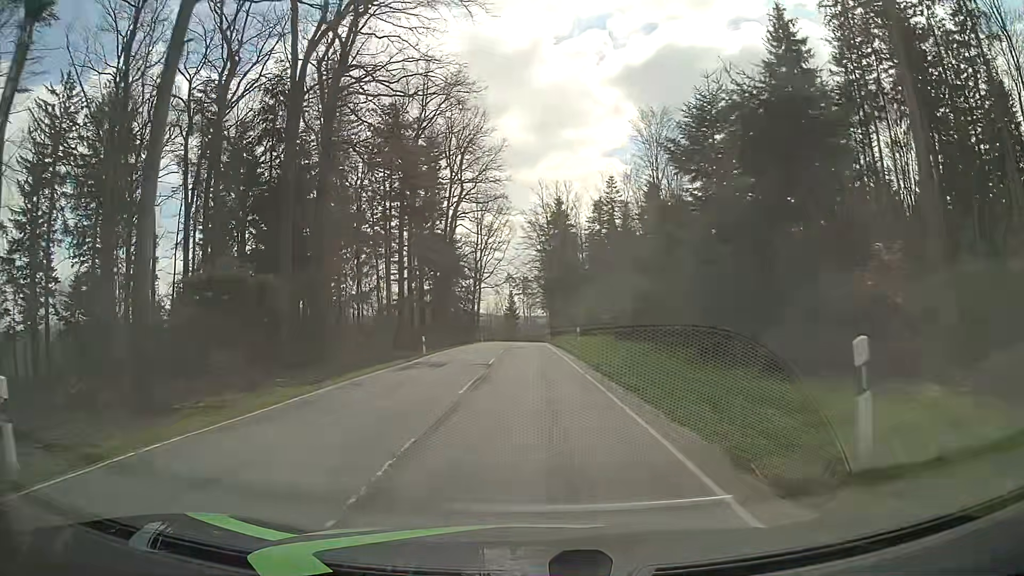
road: tertiary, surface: asphalt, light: Day
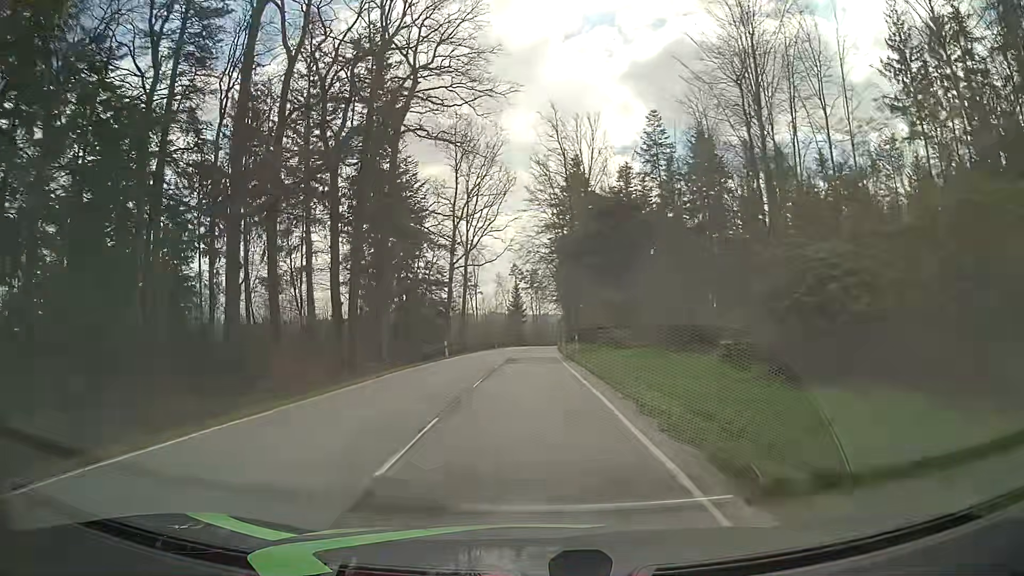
(-0.3, +35.3) m; -1°
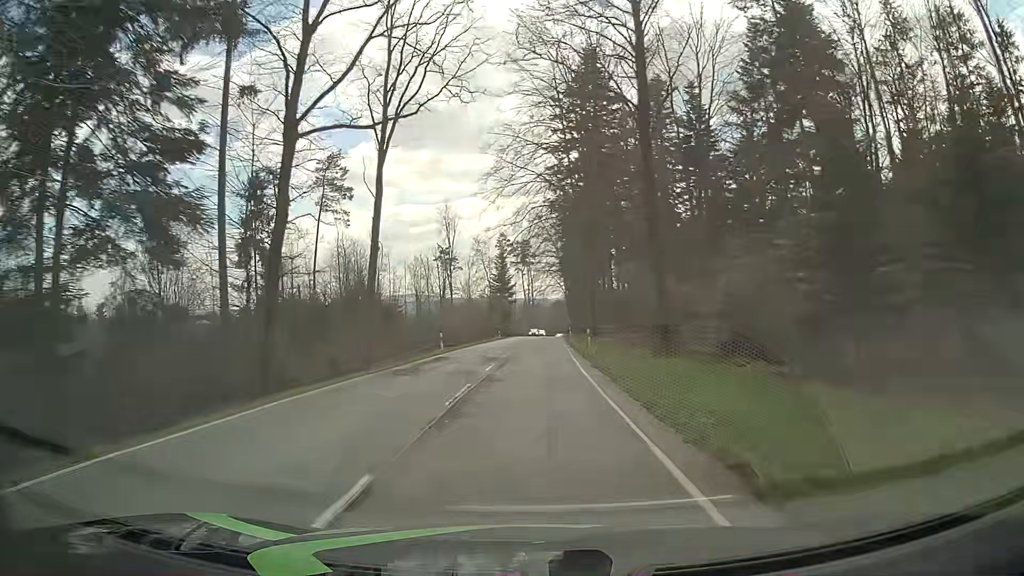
(+0.1, +41.1) m; +1°
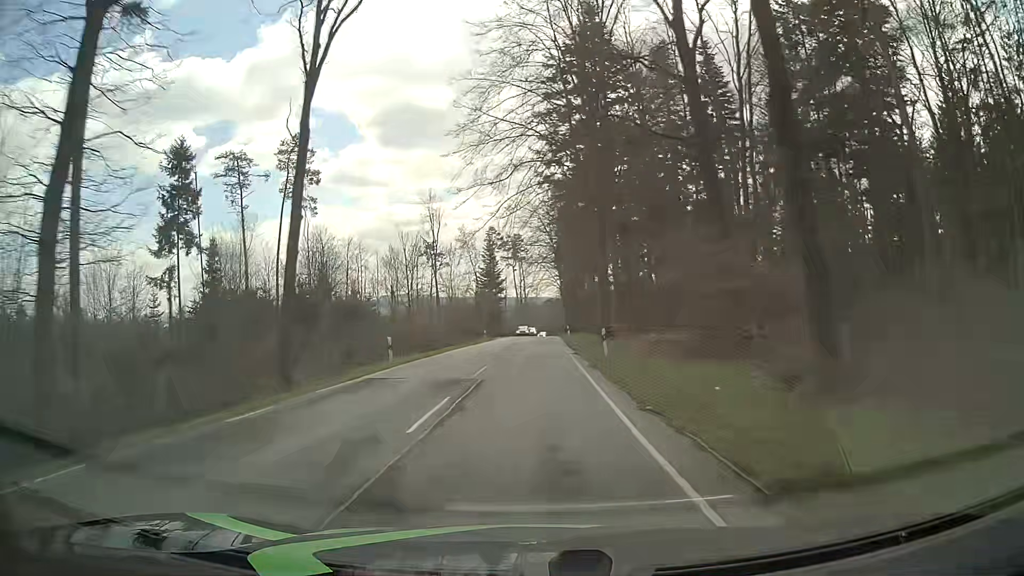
(+0.1, +11.1) m; 0°
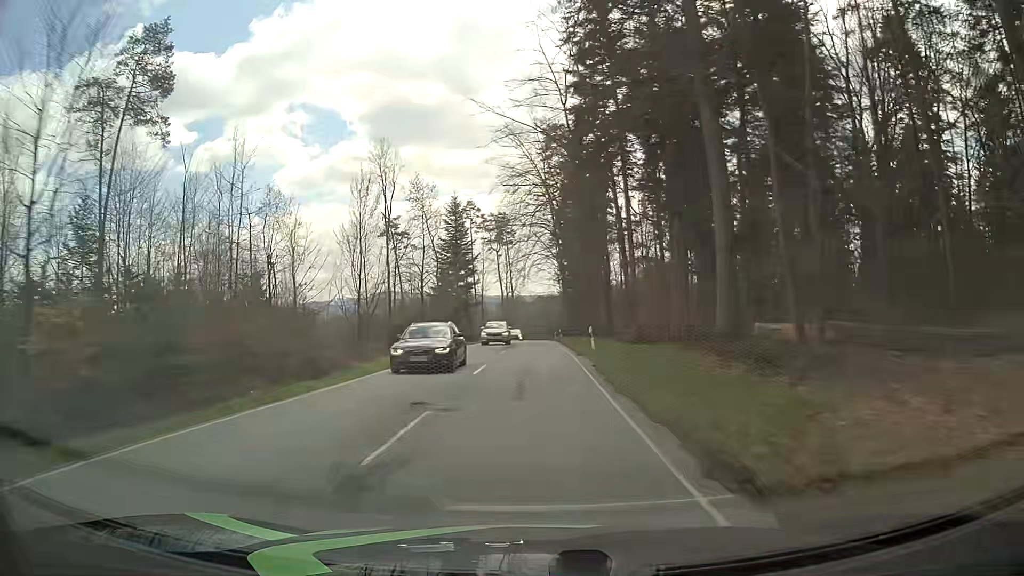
(+0.2, +34.7) m; +1°
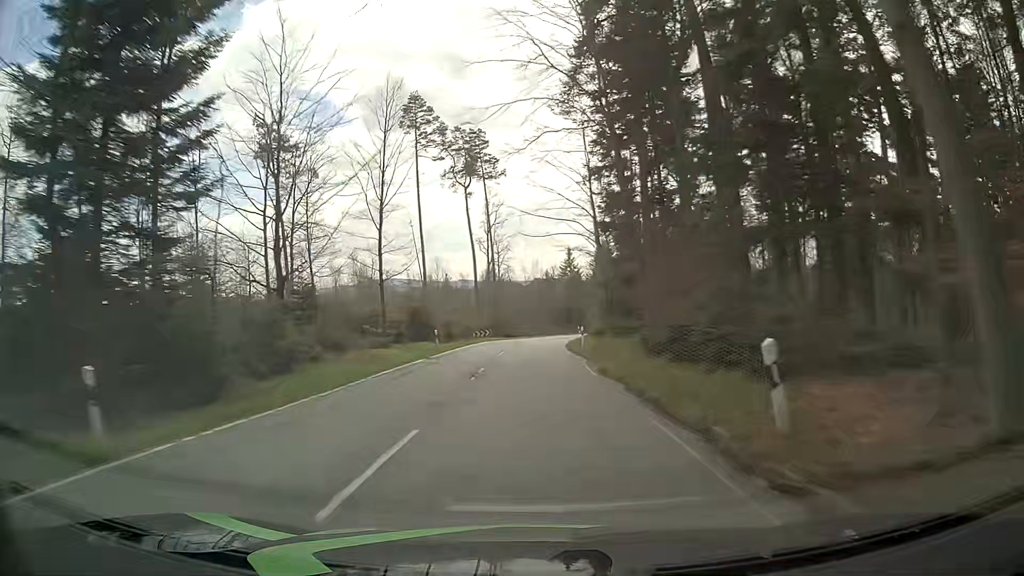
(-0.2, +60.4) m; 0°
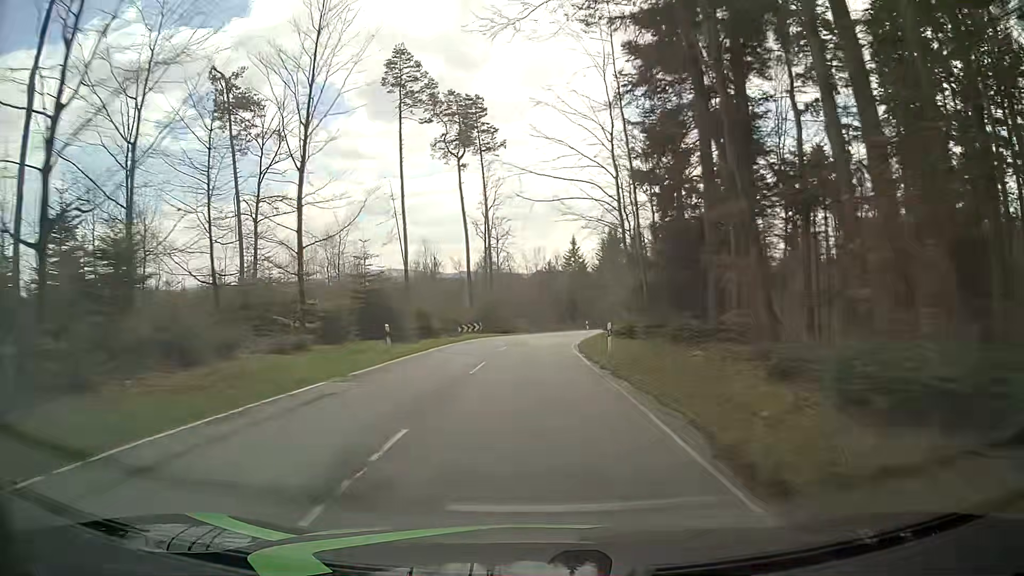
(-0.1, +12.2) m; 0°
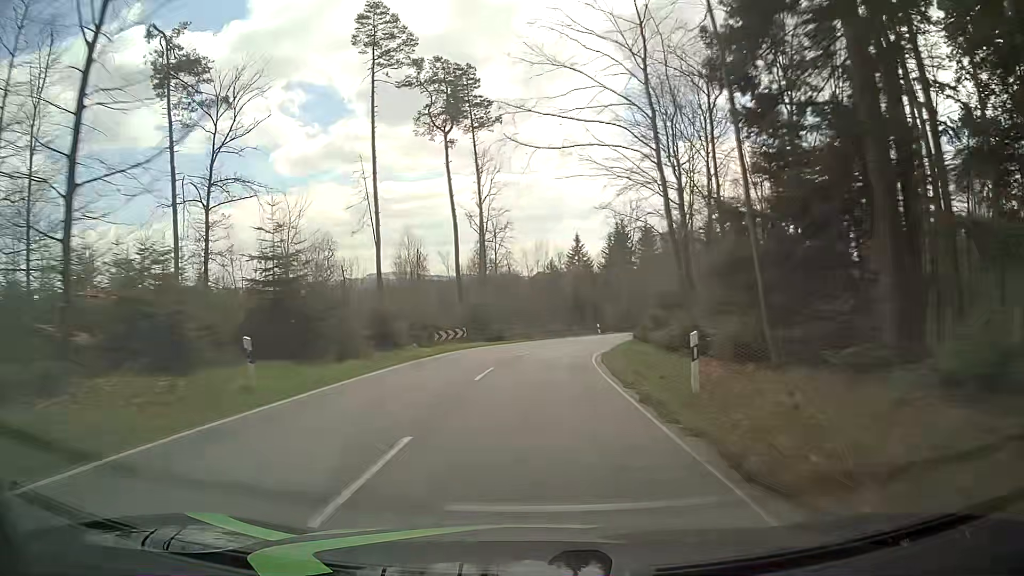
(0.0, +12.1) m; 0°
